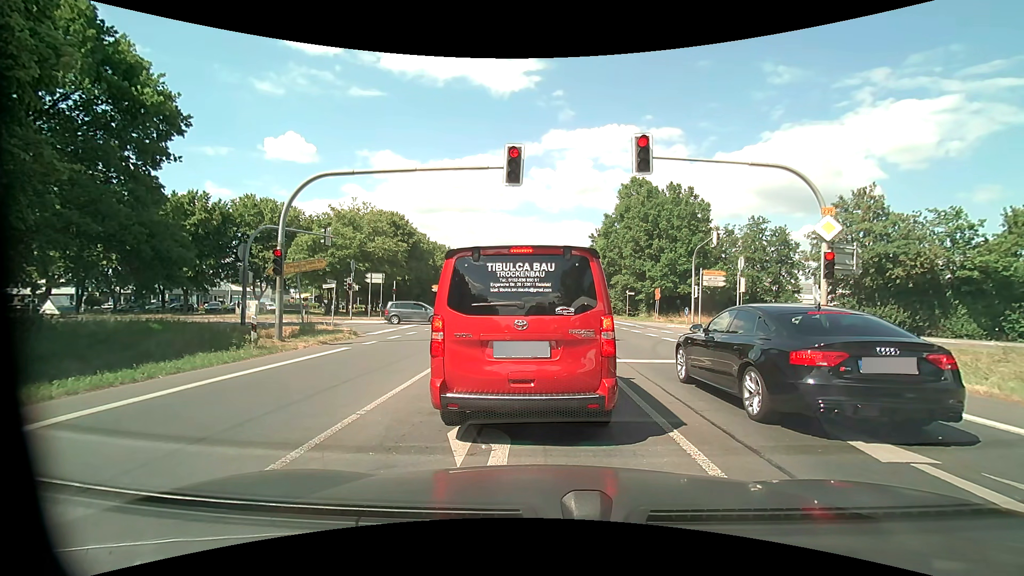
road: primary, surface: asphalt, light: Day
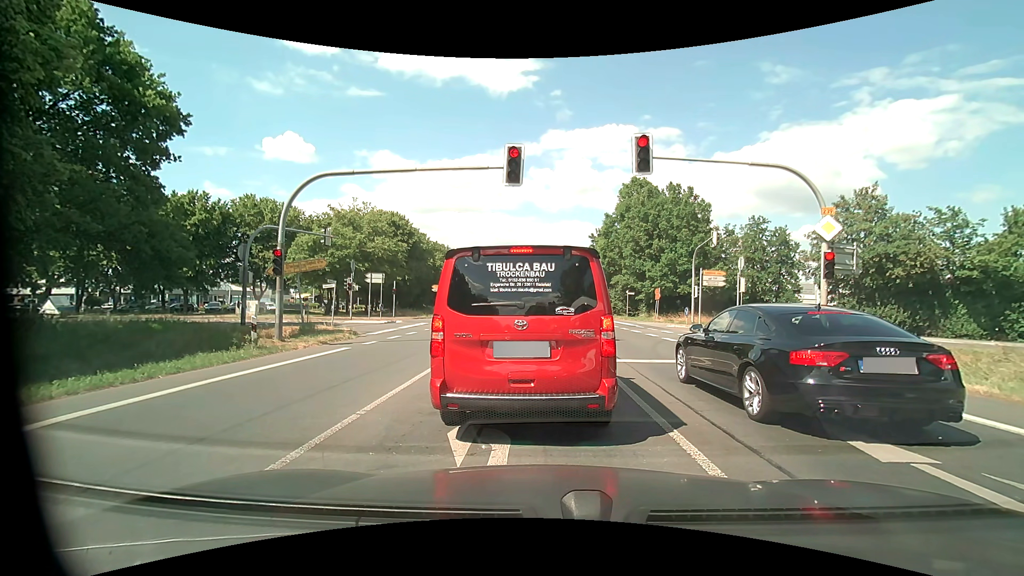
(0.0, 0.0) m; 0°
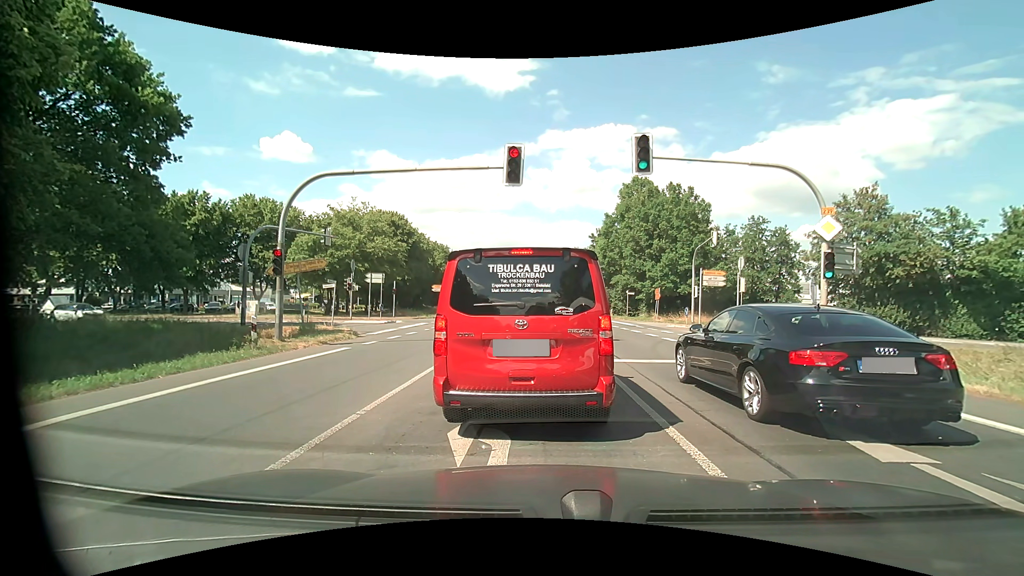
(0.0, 0.0) m; 0°
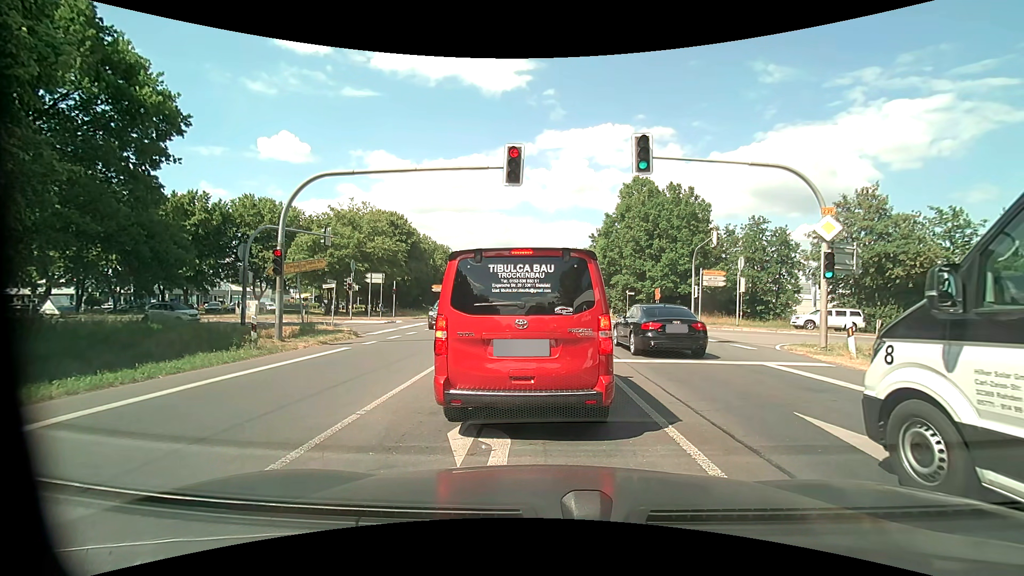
(0.0, 0.0) m; 0°
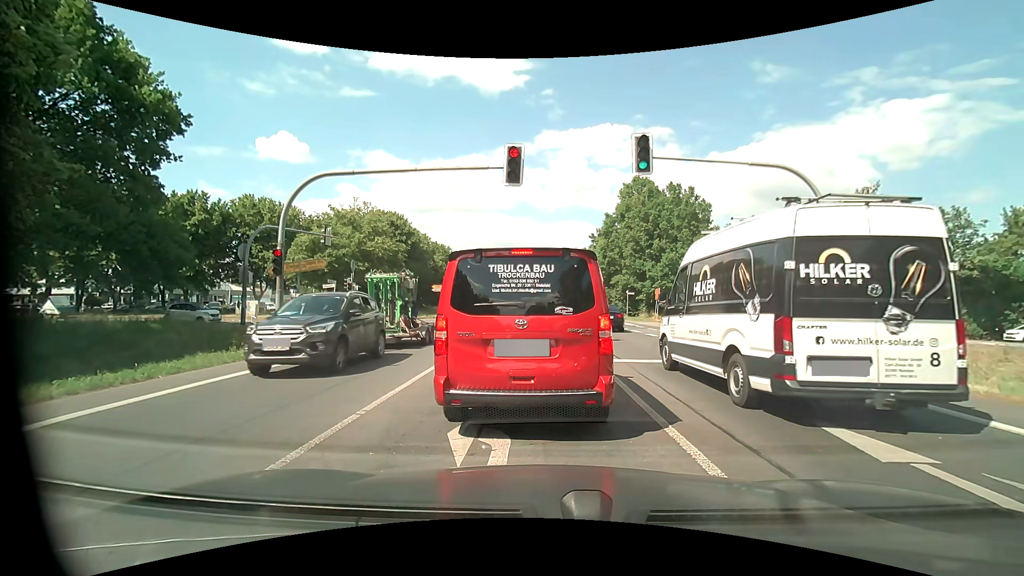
(0.0, 0.0) m; 0°
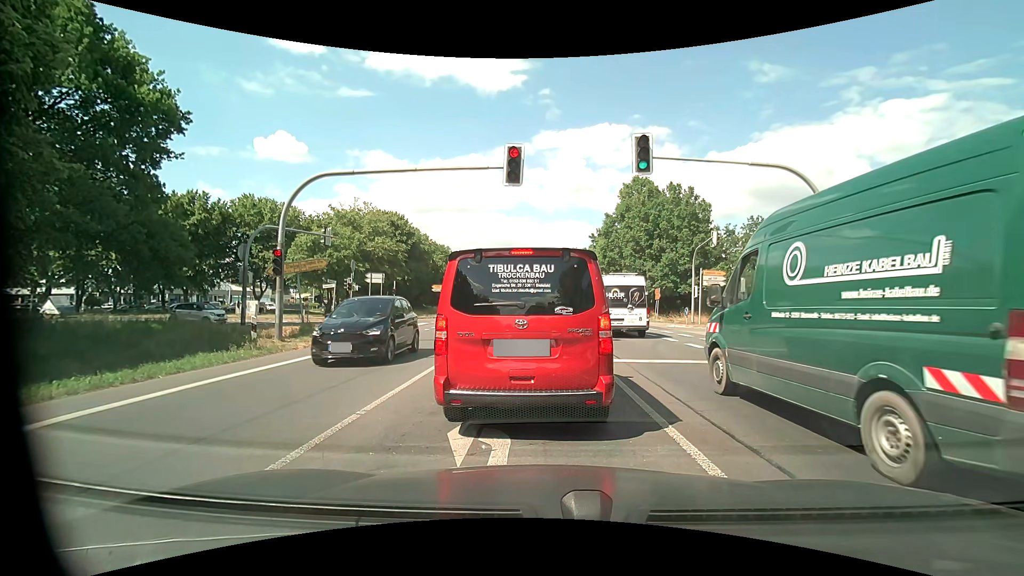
(0.0, 0.0) m; 0°
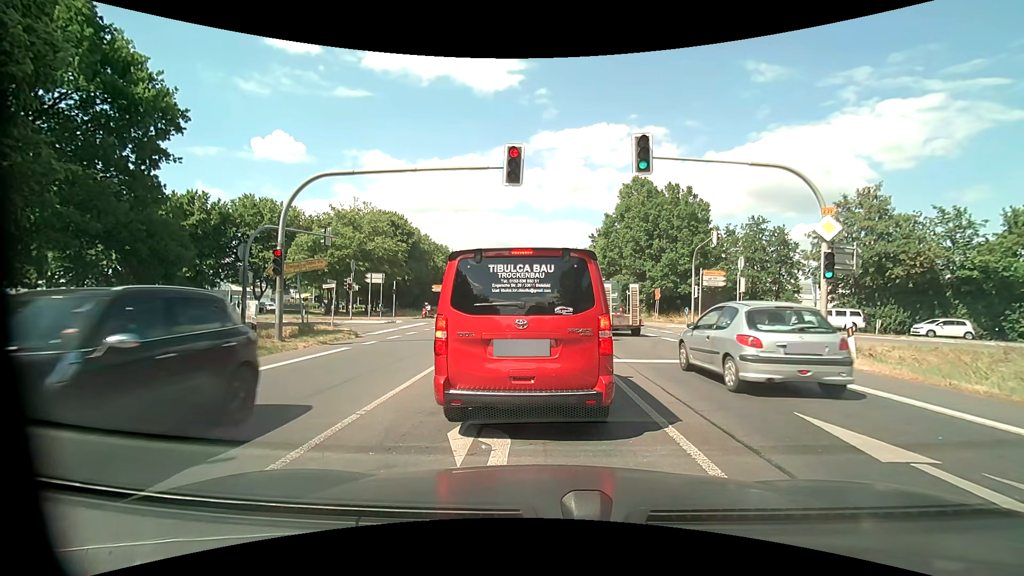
(0.0, 0.0) m; 0°
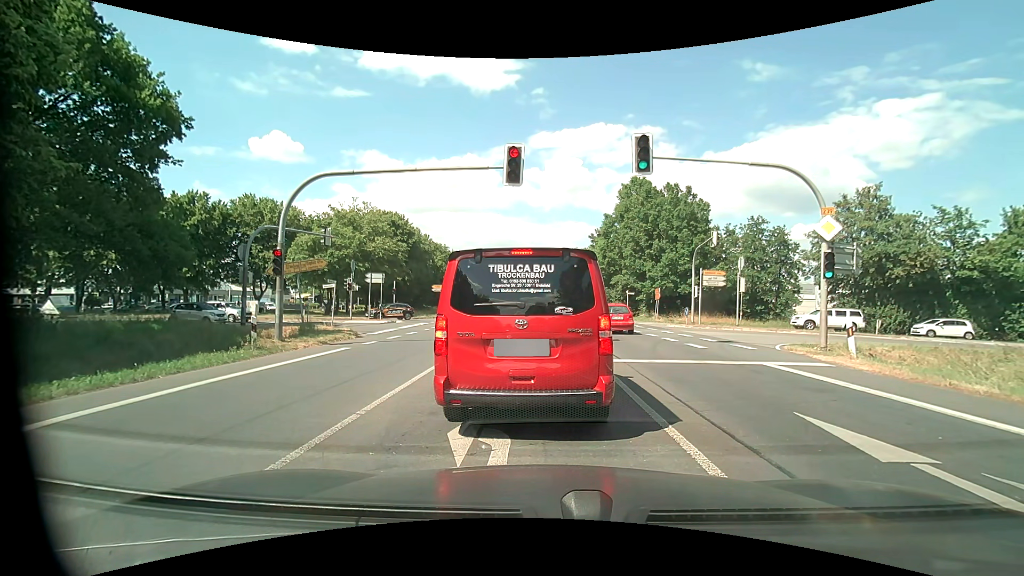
(0.0, 0.0) m; 0°
